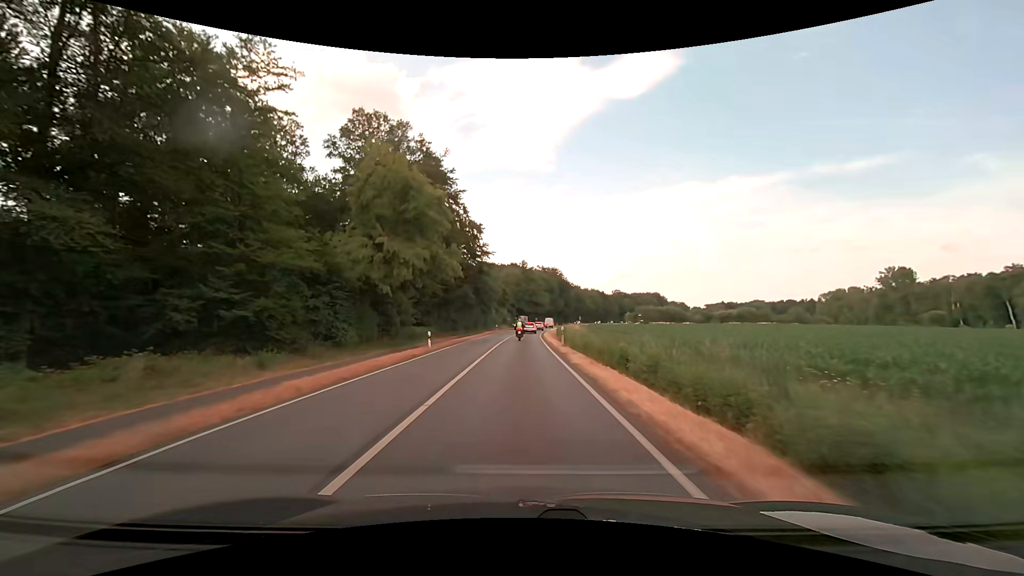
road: primary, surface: asphalt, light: Day
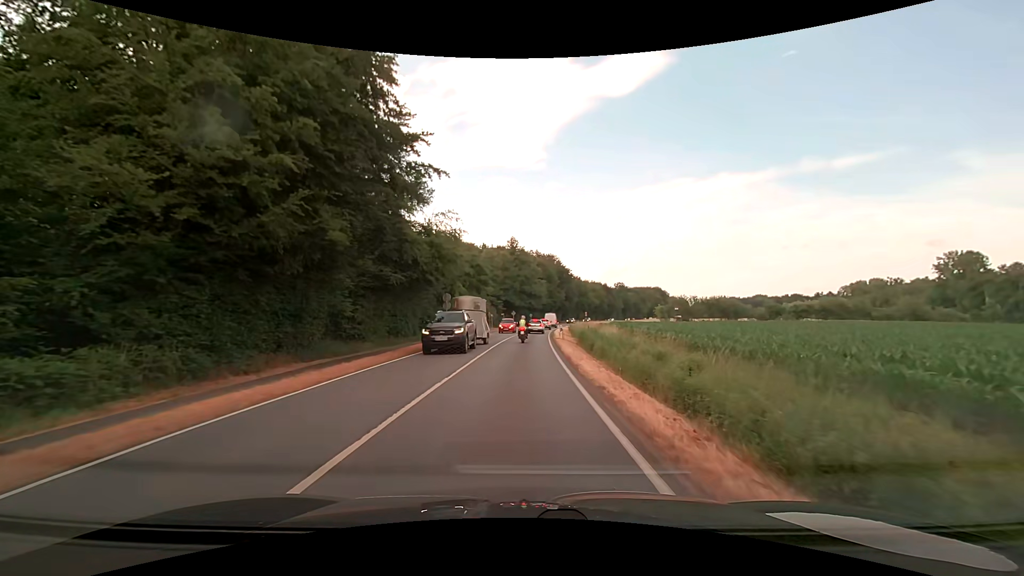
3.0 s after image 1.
(+0.5, +39.7) m; +1°
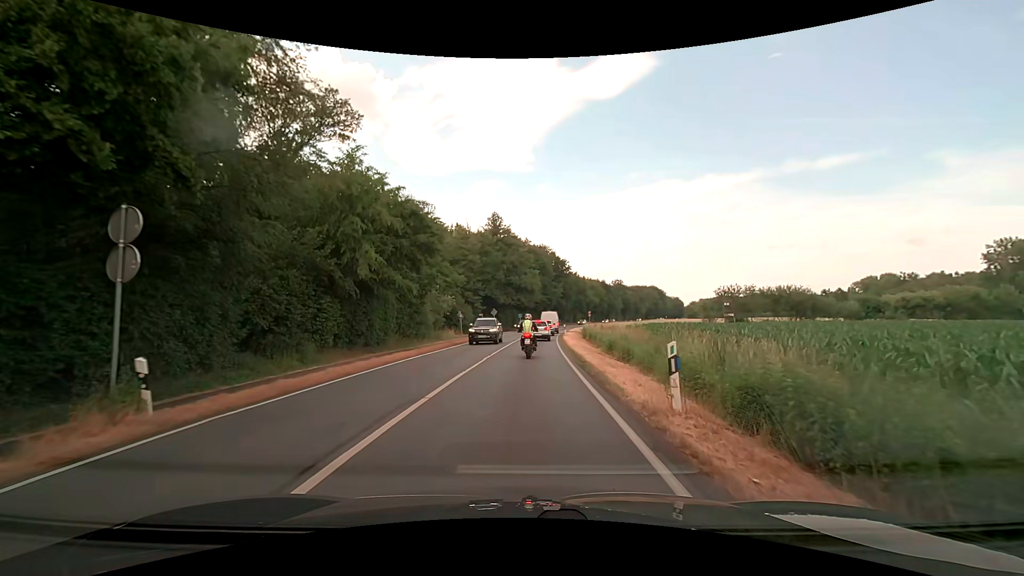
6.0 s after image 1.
(+0.3, +28.9) m; +1°
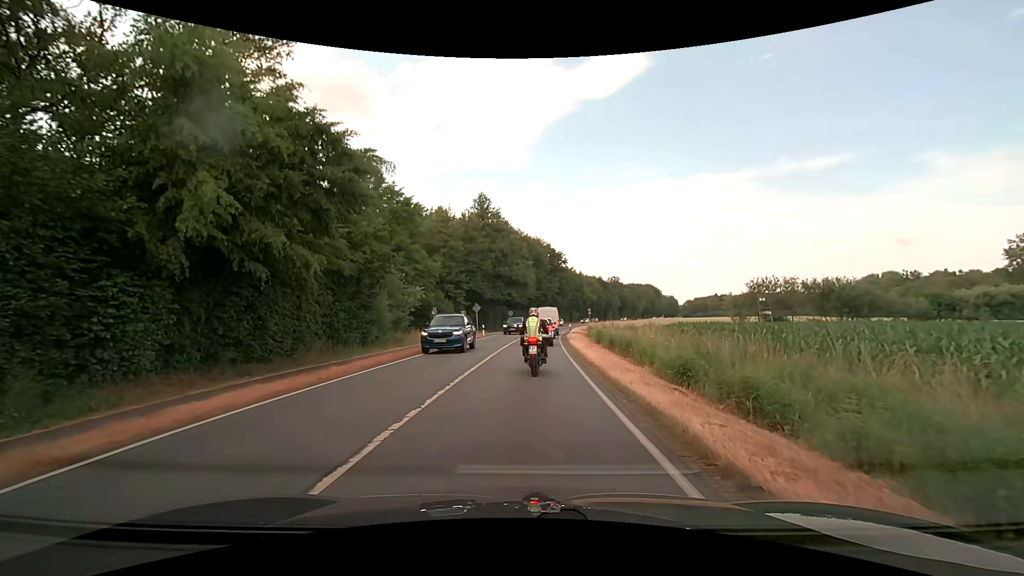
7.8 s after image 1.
(0.0, +12.5) m; +1°
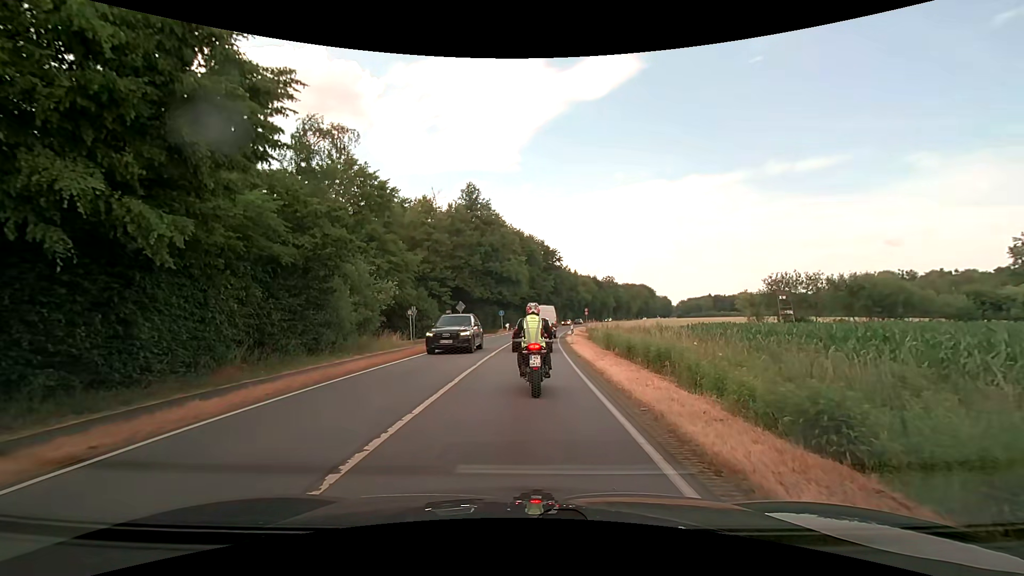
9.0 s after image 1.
(0.0, +6.2) m; +1°
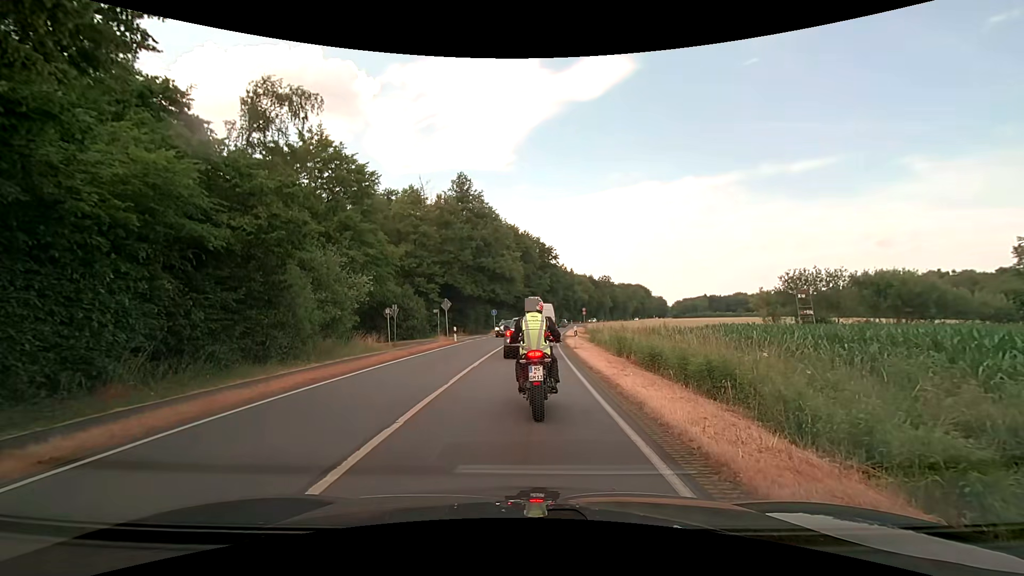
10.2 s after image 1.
(0.0, +4.5) m; +1°
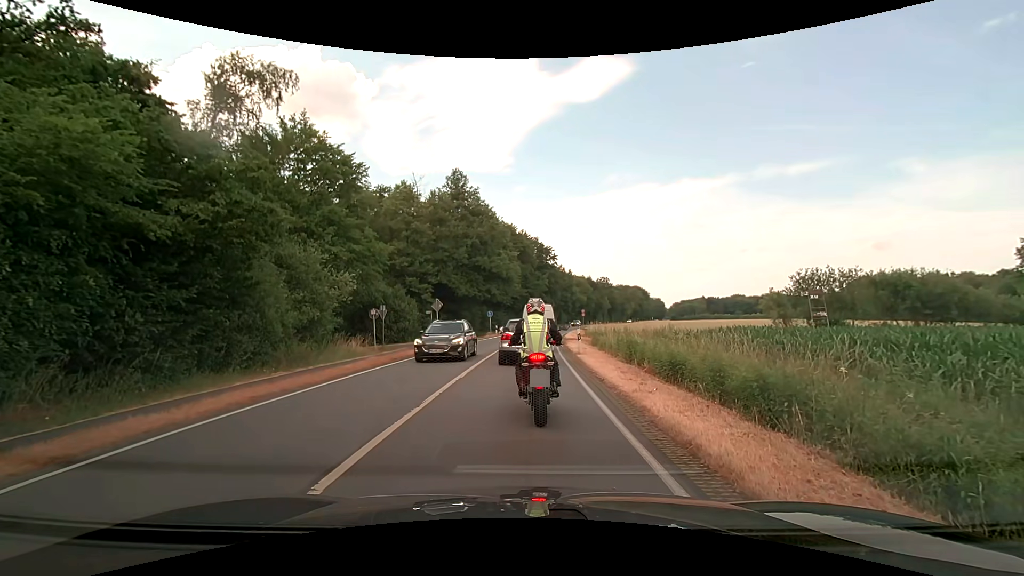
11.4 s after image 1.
(0.0, +2.4) m; 0°
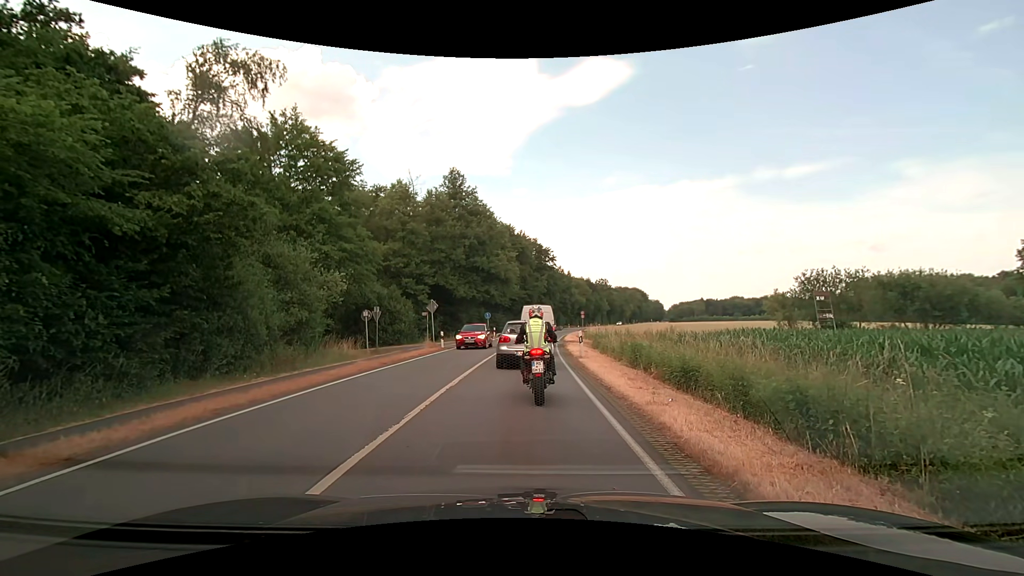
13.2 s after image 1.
(0.0, +1.1) m; 0°
